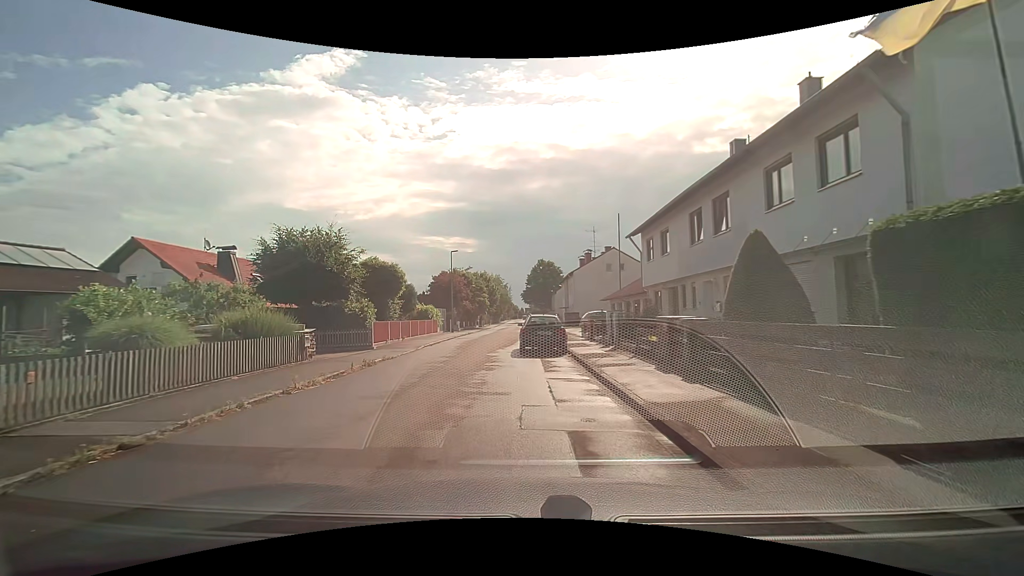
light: Day
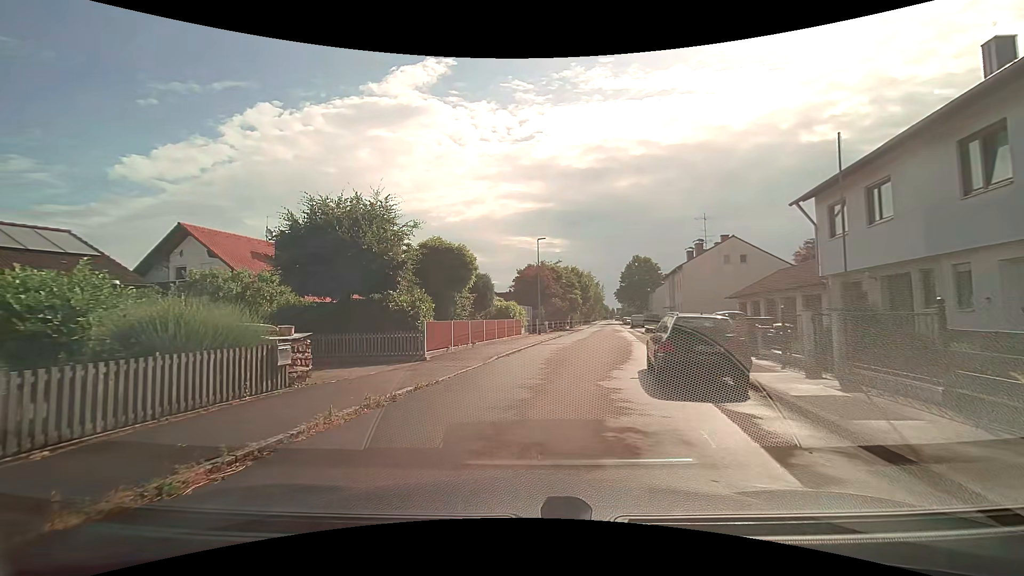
(-0.6, +7.7) m; -10°
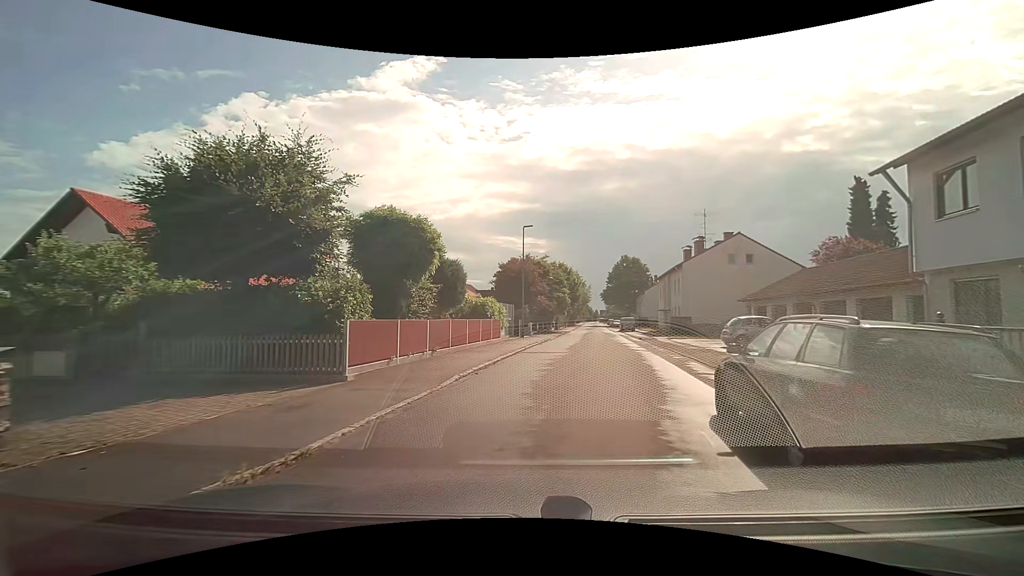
(0.0, +5.8) m; +2°
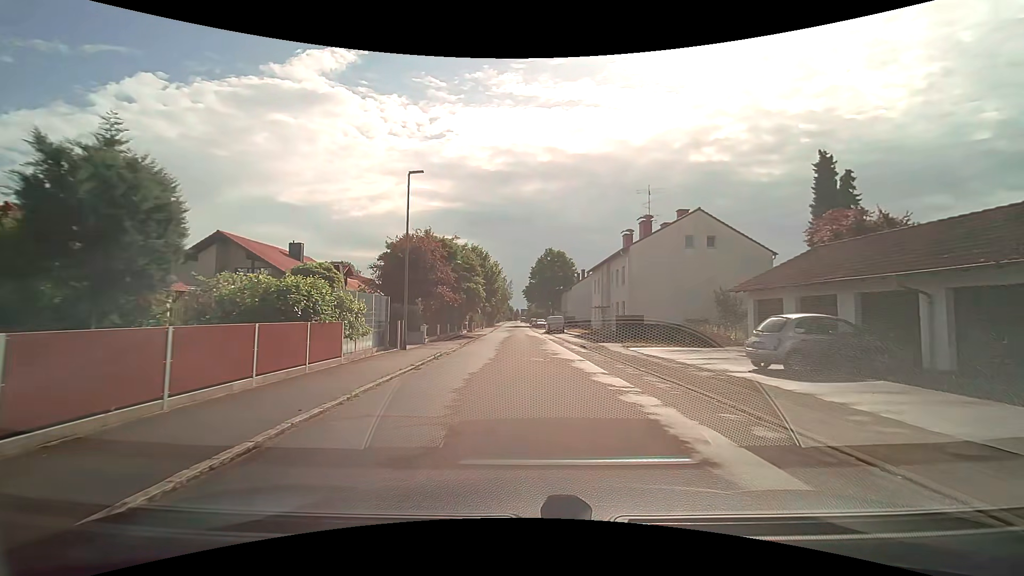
(+1.3, +12.9) m; +10°
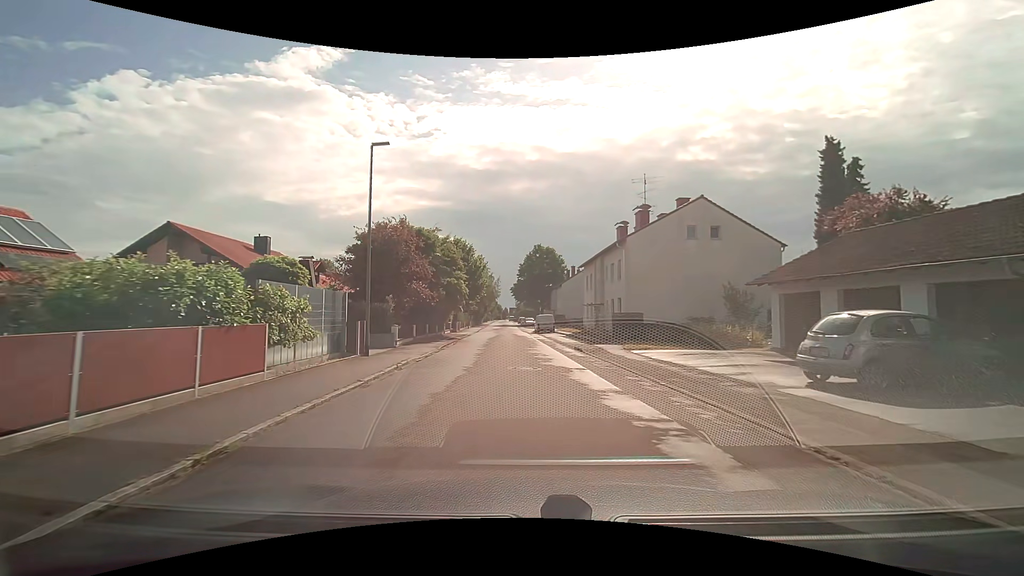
(+0.1, +3.5) m; +1°
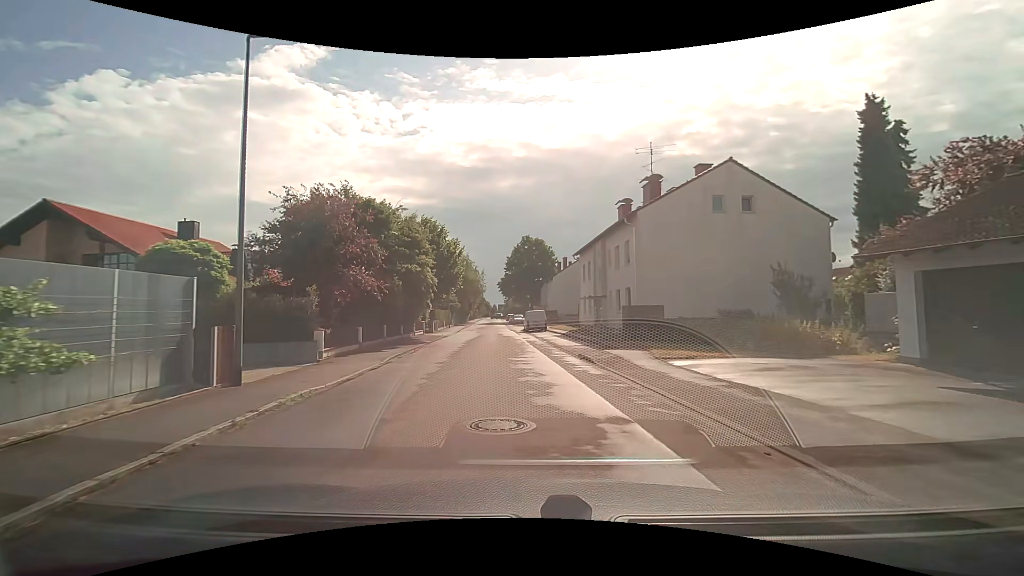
(+0.1, +7.3) m; +2°
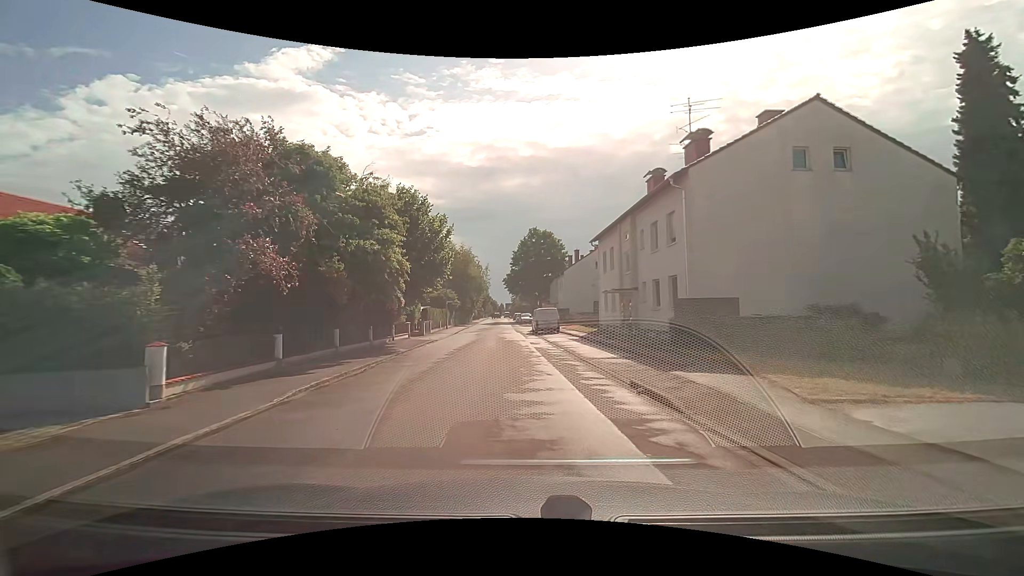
(-0.1, +7.5) m; -1°
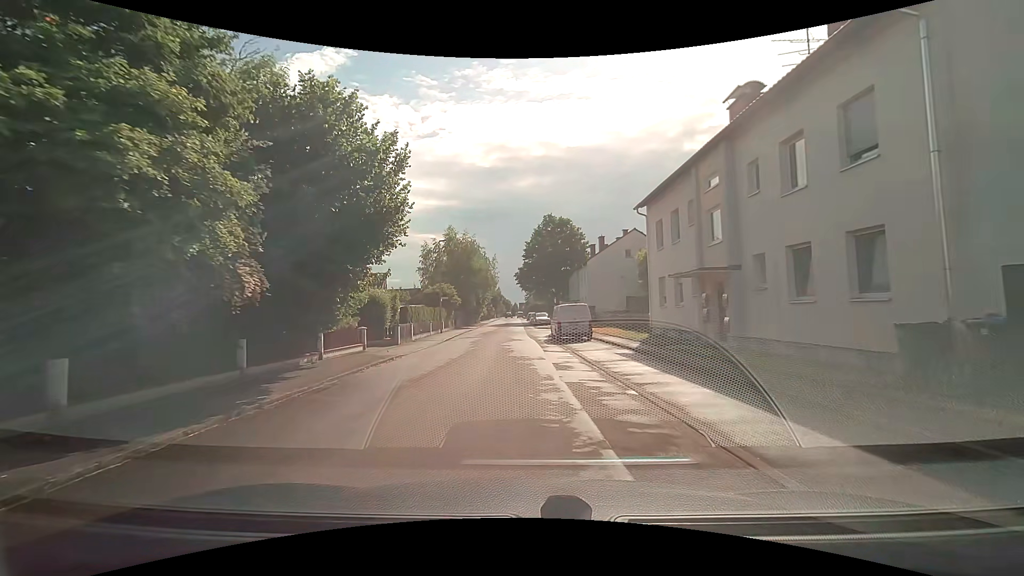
(-0.1, +11.5) m; -1°
(0, +10) (-1, +20) (-1, +30) (-1, +40) (-2, +50) (-2, +60) (-2, +70) (-3, +80) (-3, +90) (-4, +100) m
